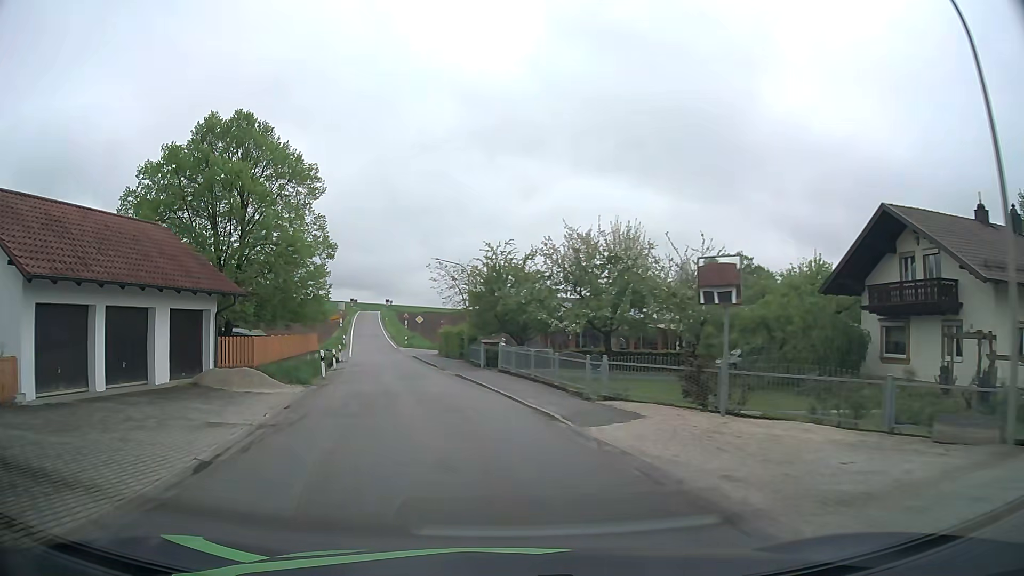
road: tertiary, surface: asphalt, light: Day
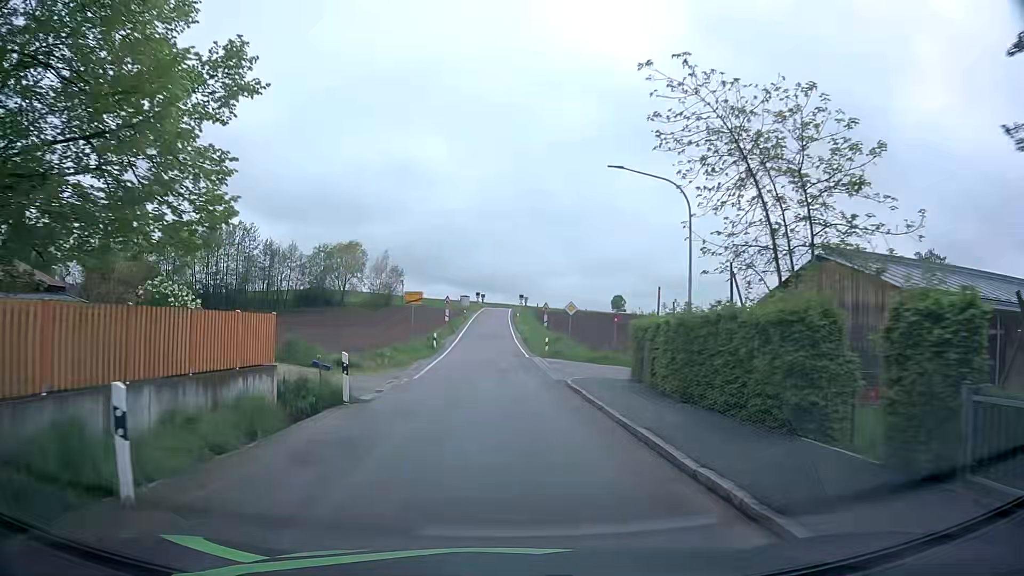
(-4.2, +29.1) m; -12°
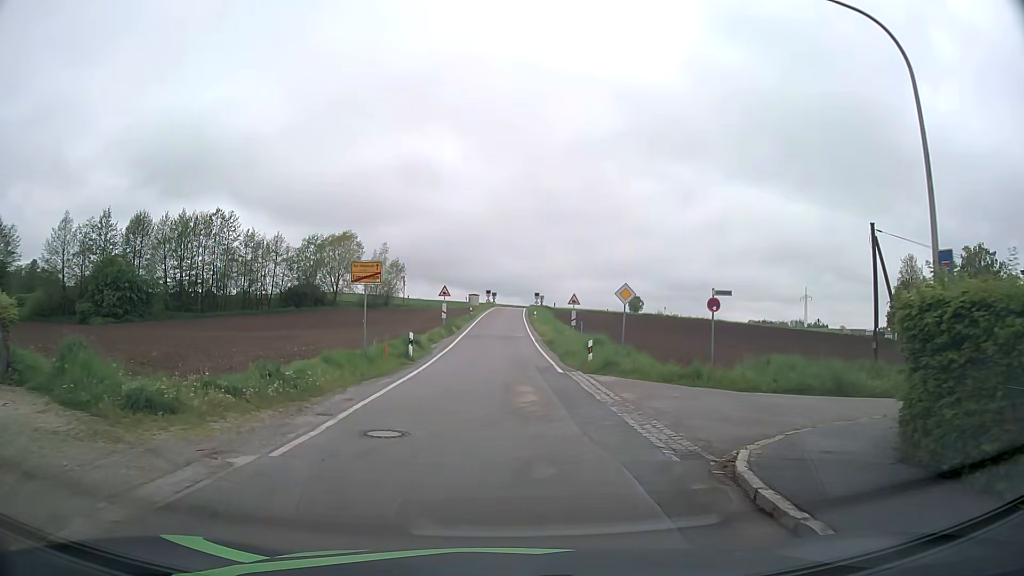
(-0.2, +13.8) m; -2°
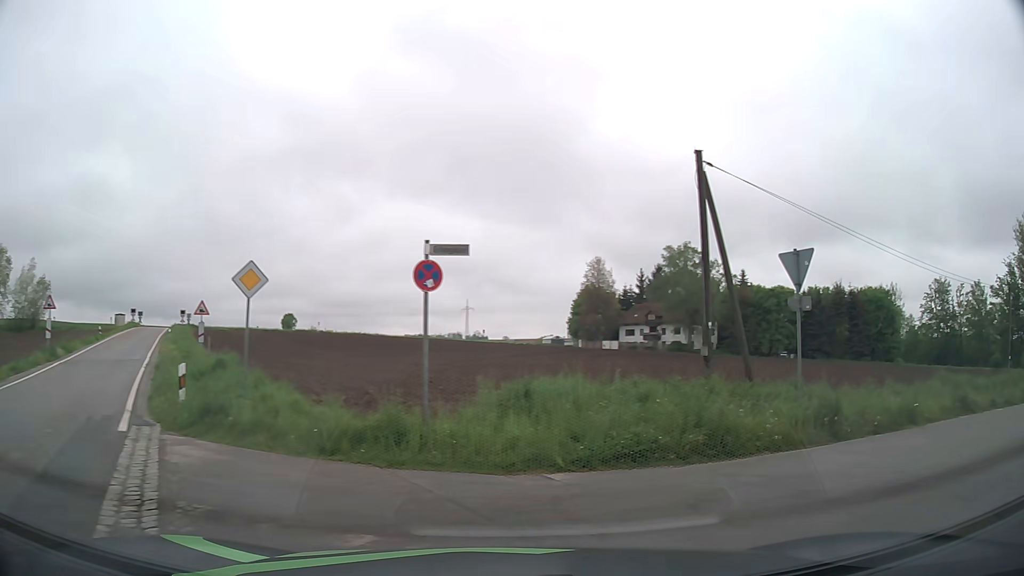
(+1.7, +10.4) m; +27°
